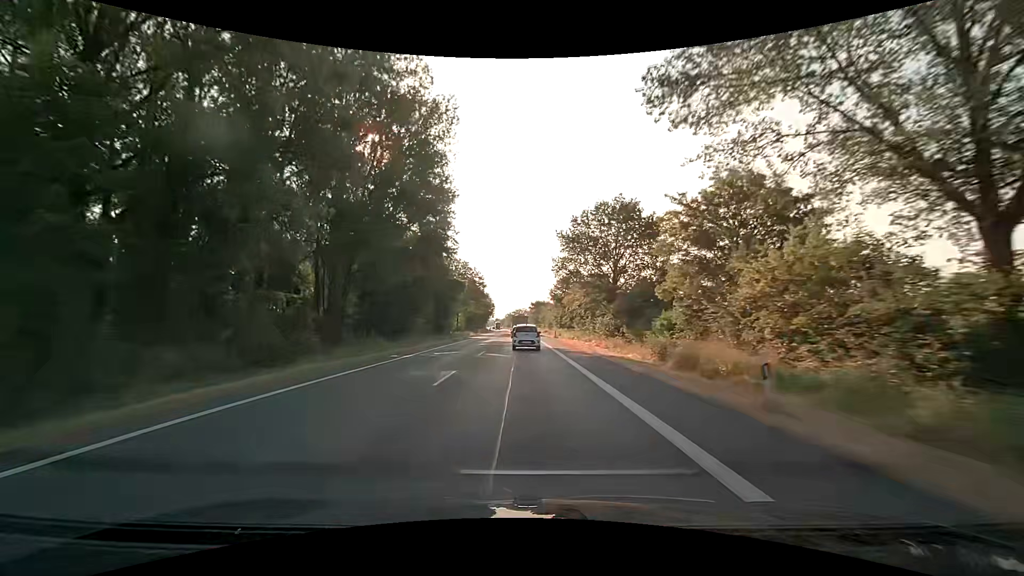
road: primary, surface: asphalt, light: Day
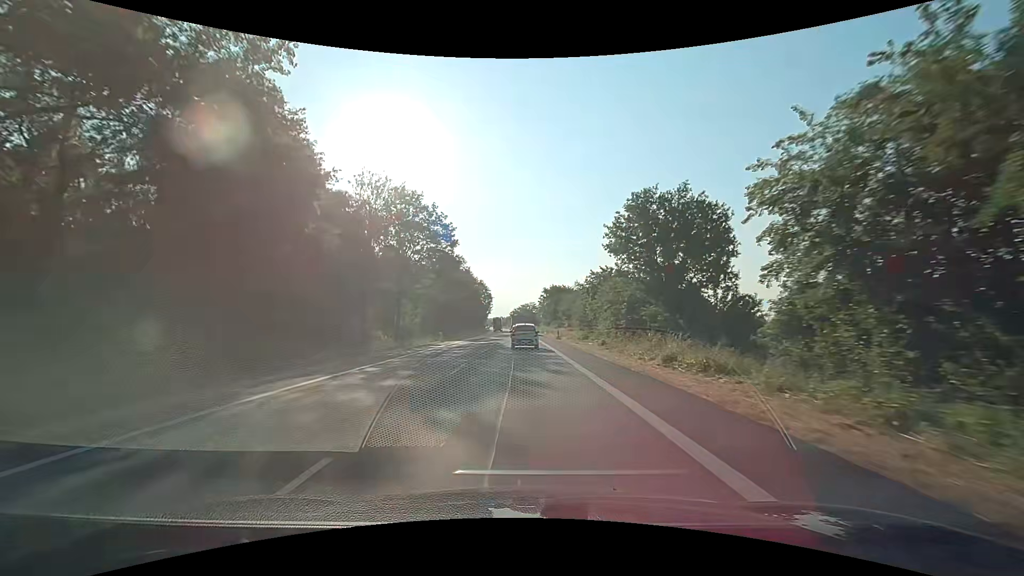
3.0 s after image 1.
(-0.2, +58.4) m; 0°
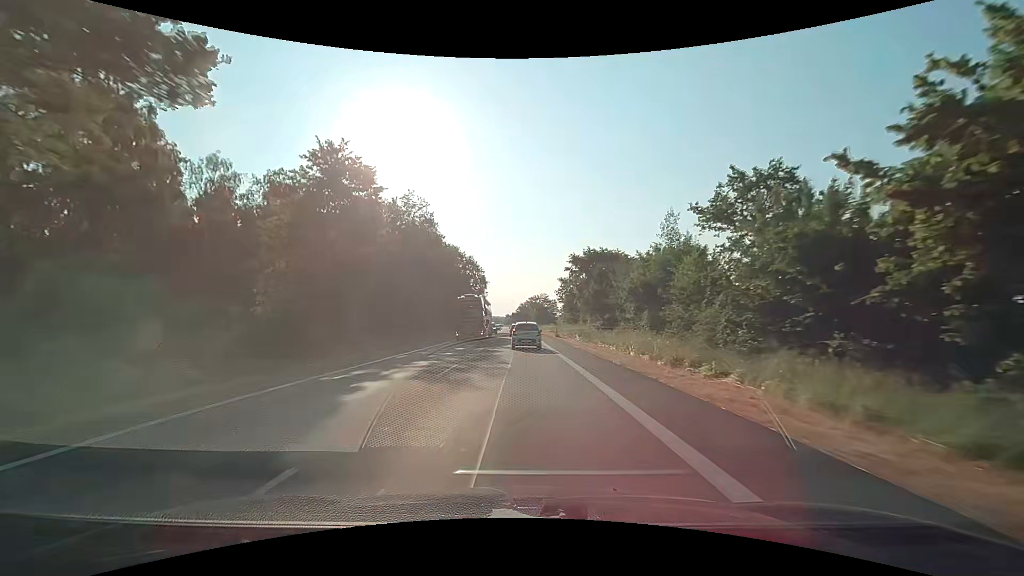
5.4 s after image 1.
(-0.5, +48.7) m; -1°
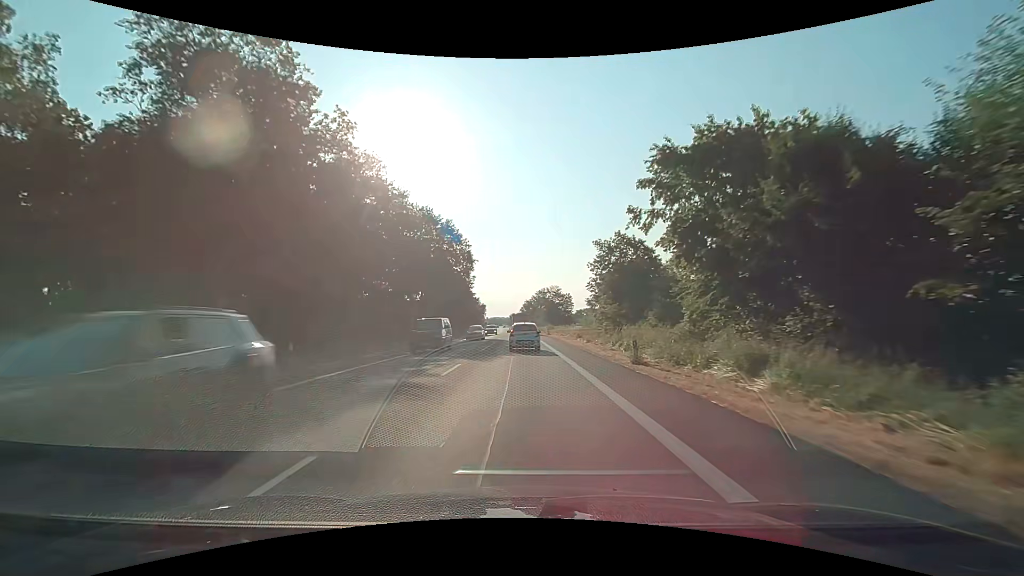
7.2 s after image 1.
(-0.2, +35.5) m; -1°
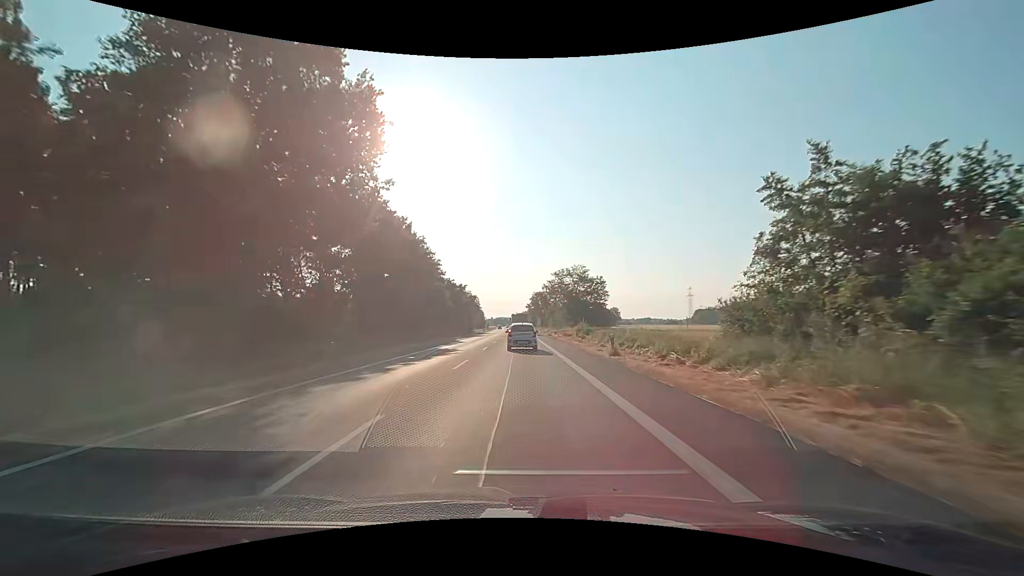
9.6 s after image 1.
(-0.1, +45.7) m; 0°
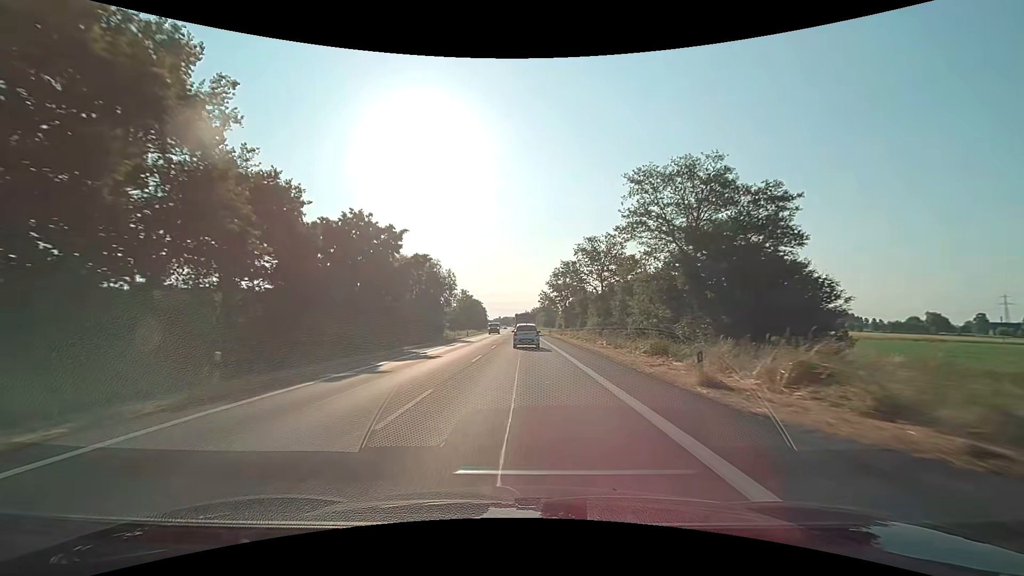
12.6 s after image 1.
(-1.6, +57.4) m; -2°
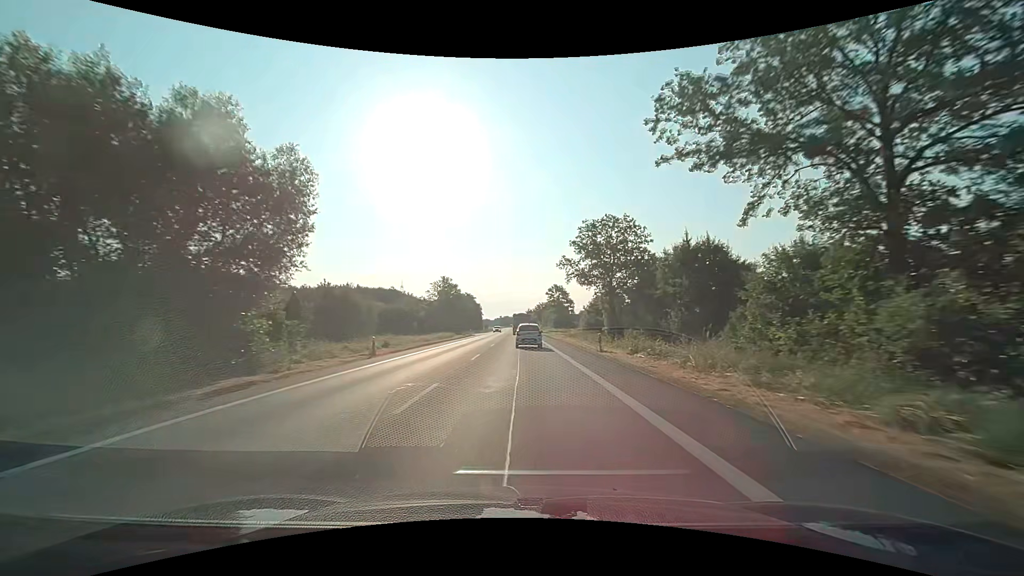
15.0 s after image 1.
(-0.1, +47.0) m; 0°
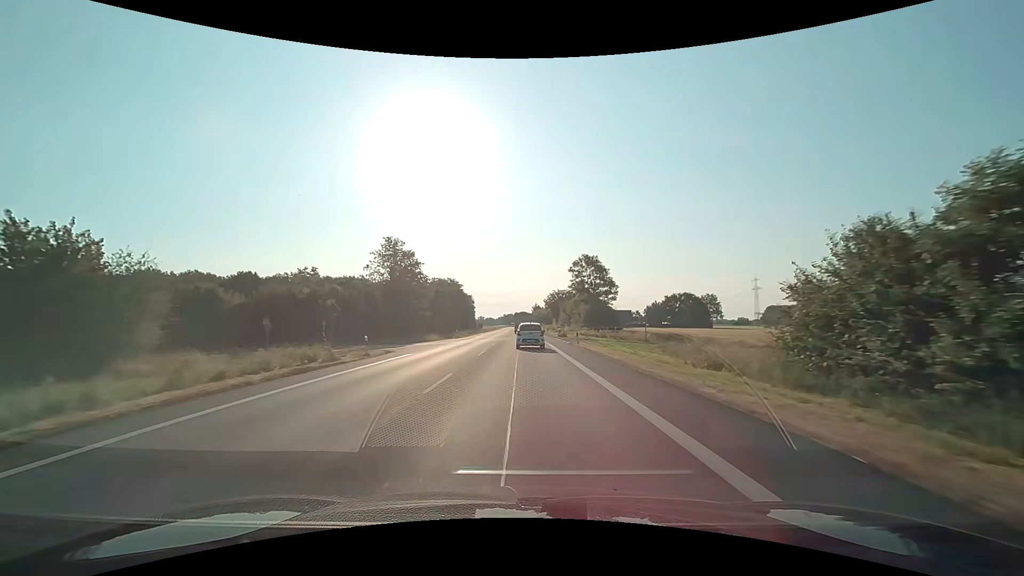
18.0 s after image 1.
(-0.4, +58.1) m; -1°
(0, +10) (0, +20) (0, +30) (0, +40) (0, +50) (0, +60) (0, +70) (-1, +80) (-1, +90) (-1, +100) m
